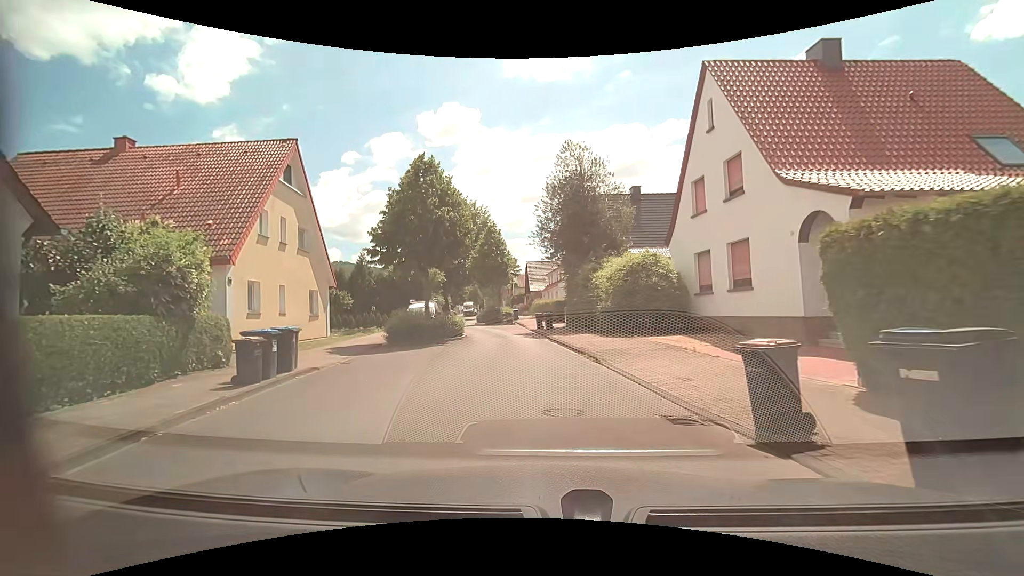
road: unclassified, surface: asphalt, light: Day
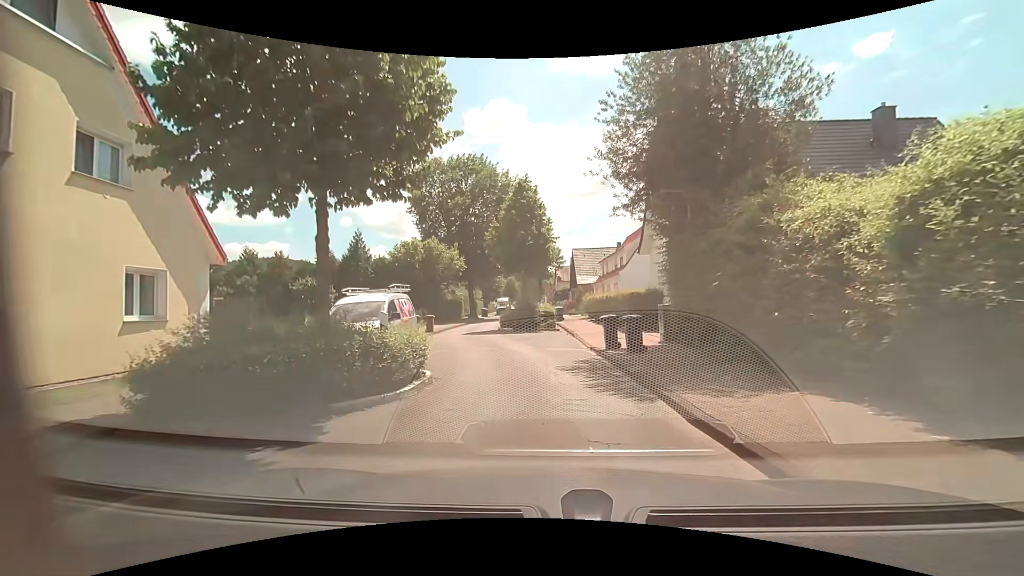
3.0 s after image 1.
(-0.9, +14.5) m; -6°
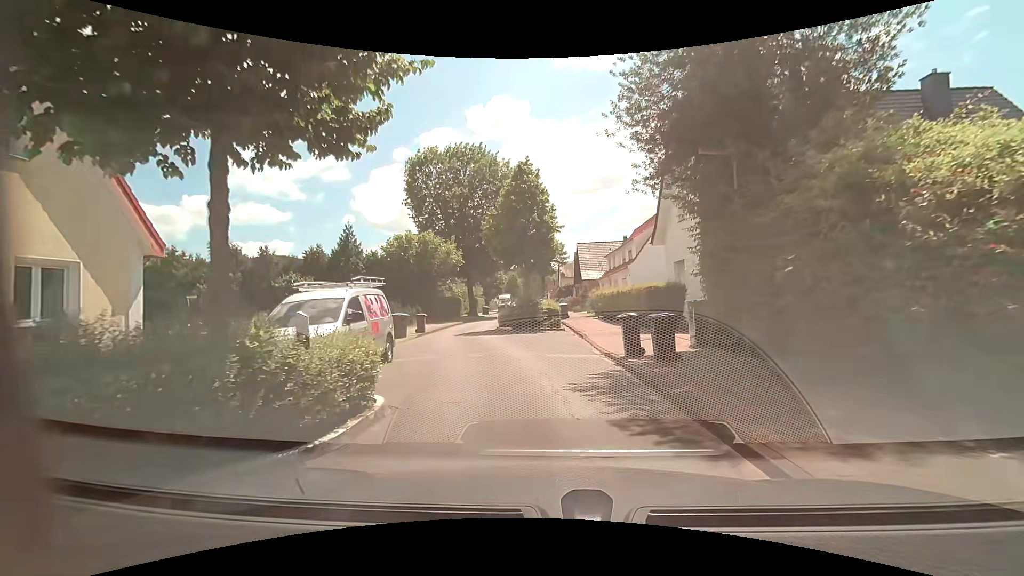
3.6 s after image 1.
(0.0, +2.7) m; +1°
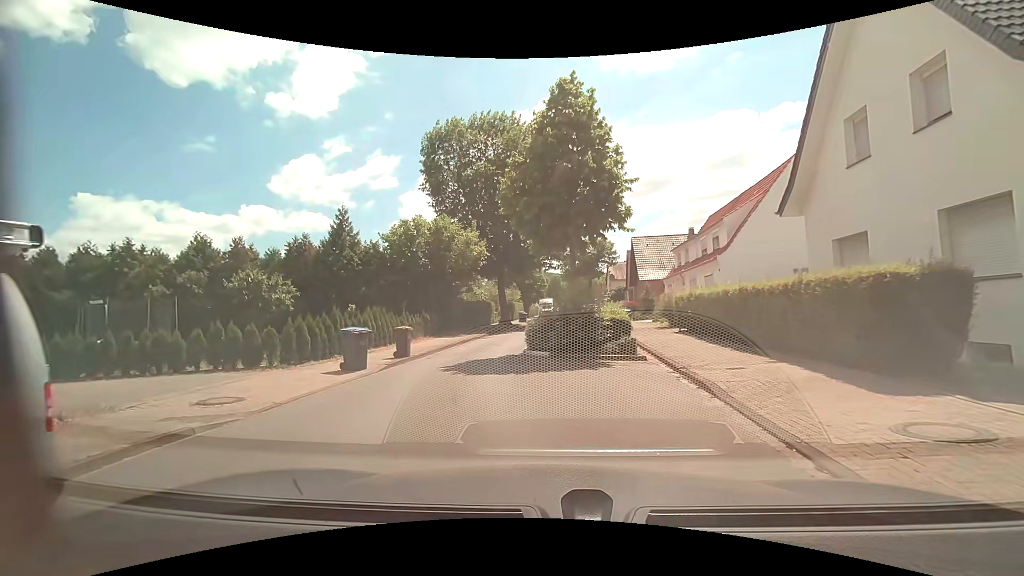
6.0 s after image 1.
(-0.4, +9.8) m; -7°
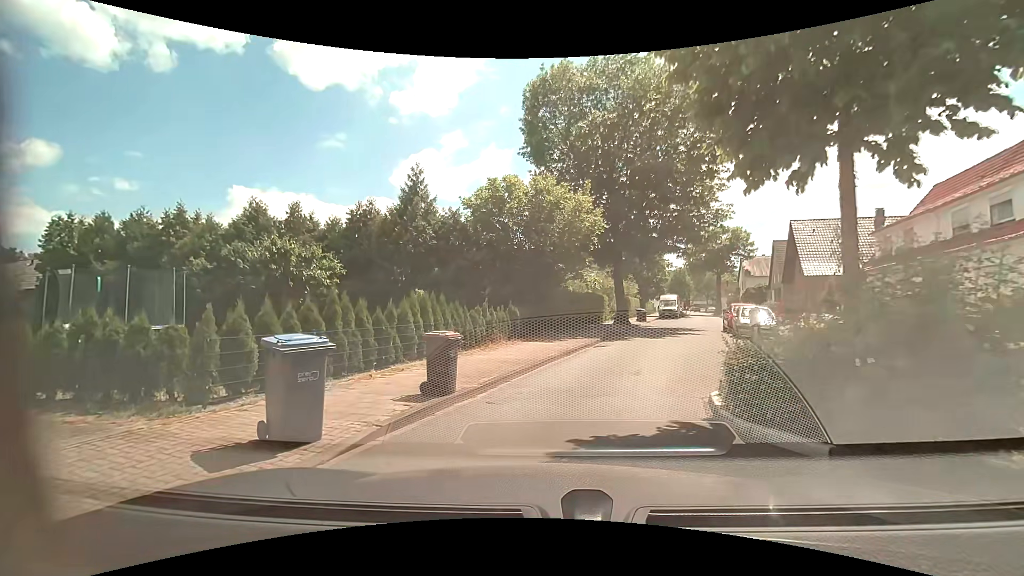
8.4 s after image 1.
(-0.8, +8.4) m; -12°
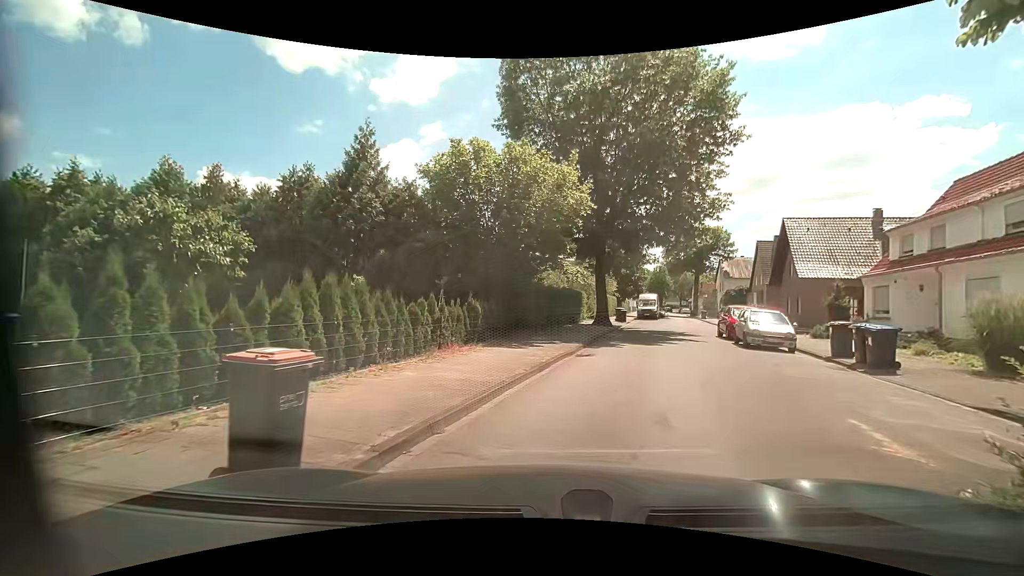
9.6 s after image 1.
(+0.1, +4.2) m; +4°
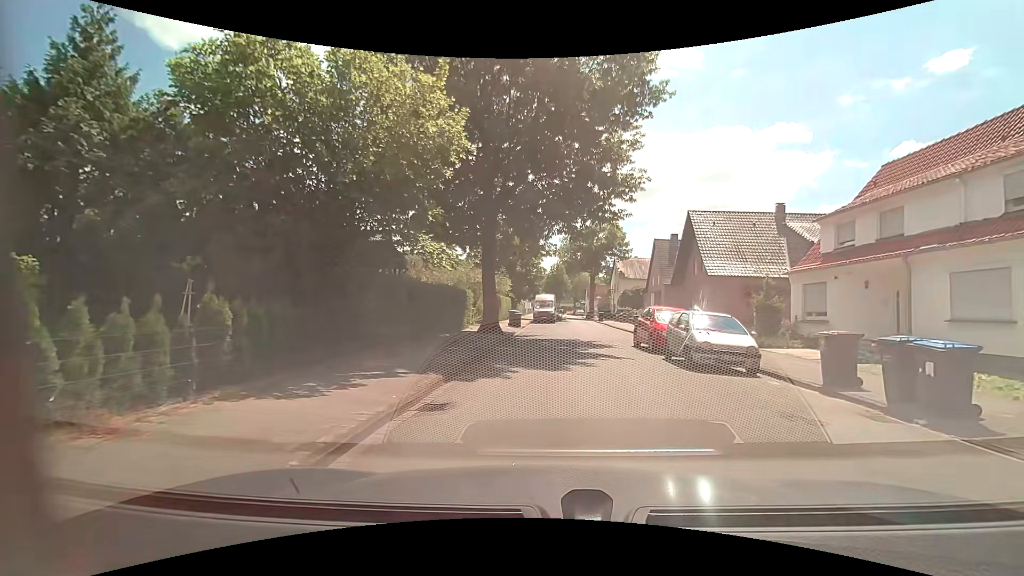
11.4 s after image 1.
(+0.8, +7.0) m; +13°
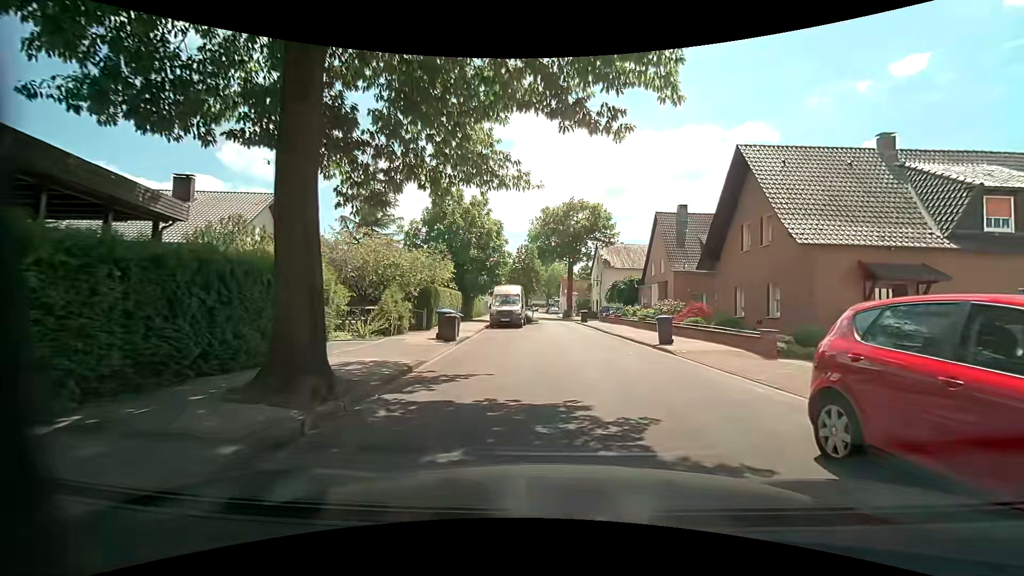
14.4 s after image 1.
(+0.2, +15.0) m; +2°
